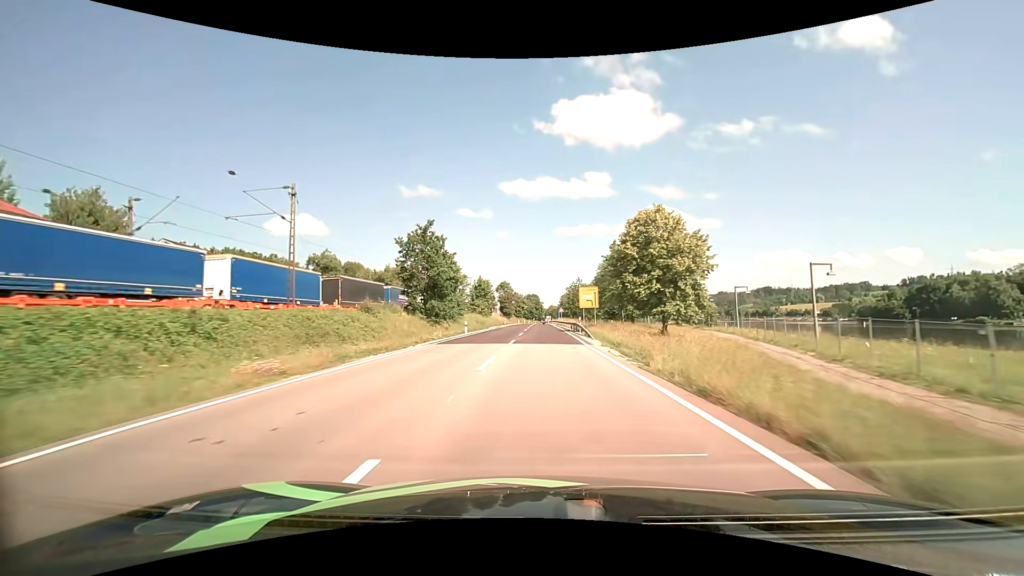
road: primary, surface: asphalt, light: Day
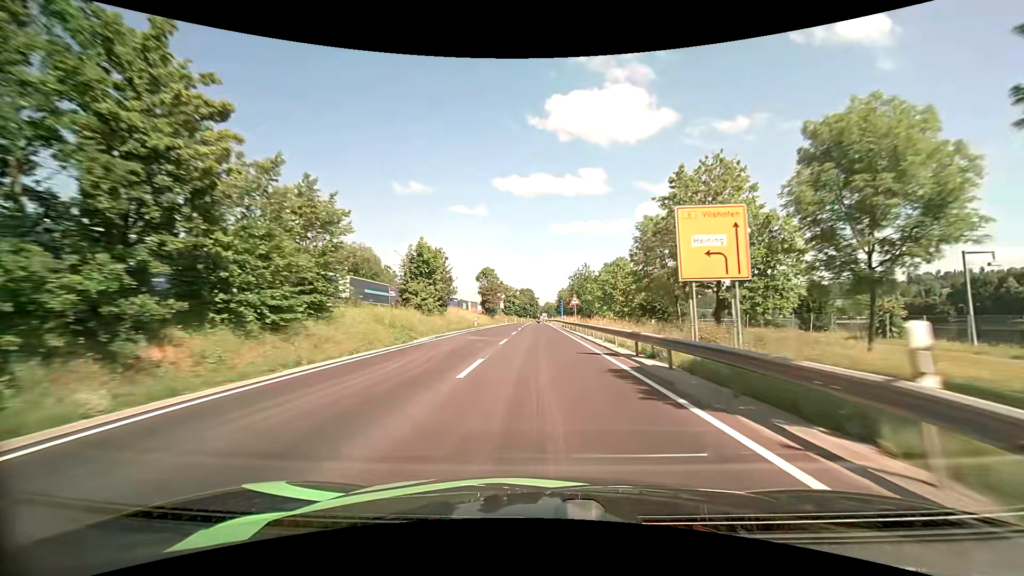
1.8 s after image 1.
(+0.3, +38.3) m; +1°
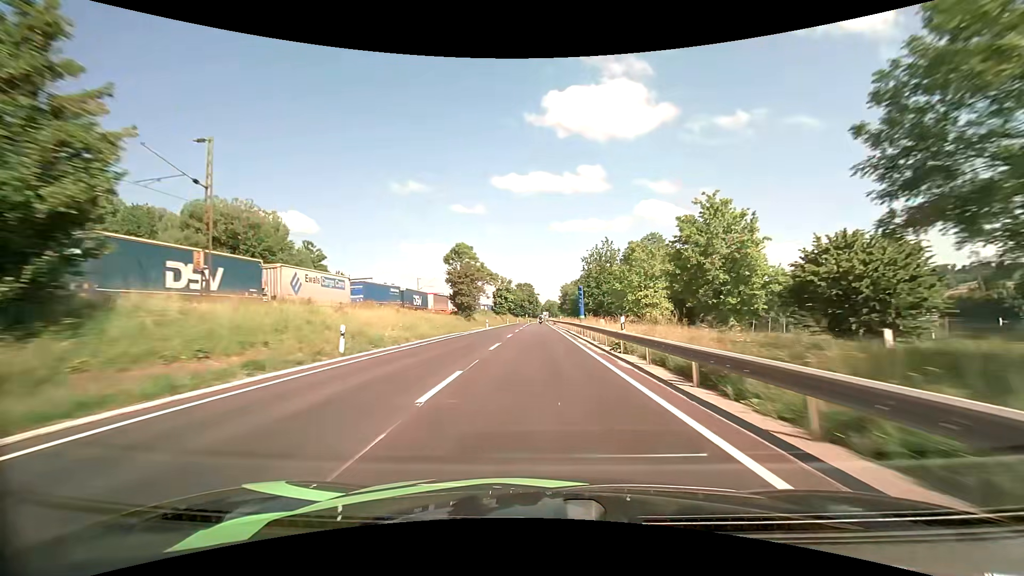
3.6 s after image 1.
(+0.1, +38.9) m; 0°
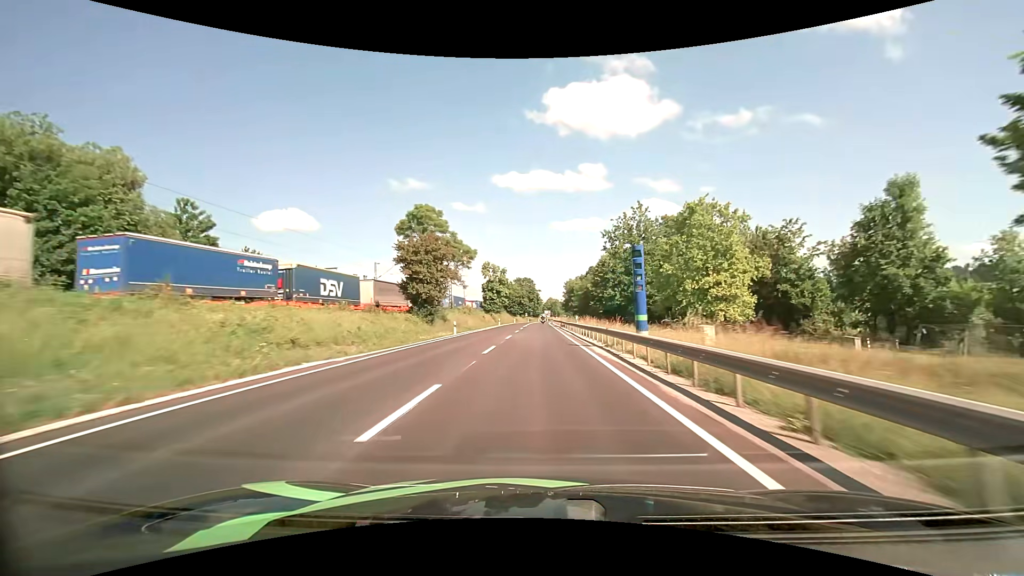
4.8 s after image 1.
(-0.1, +26.3) m; 0°
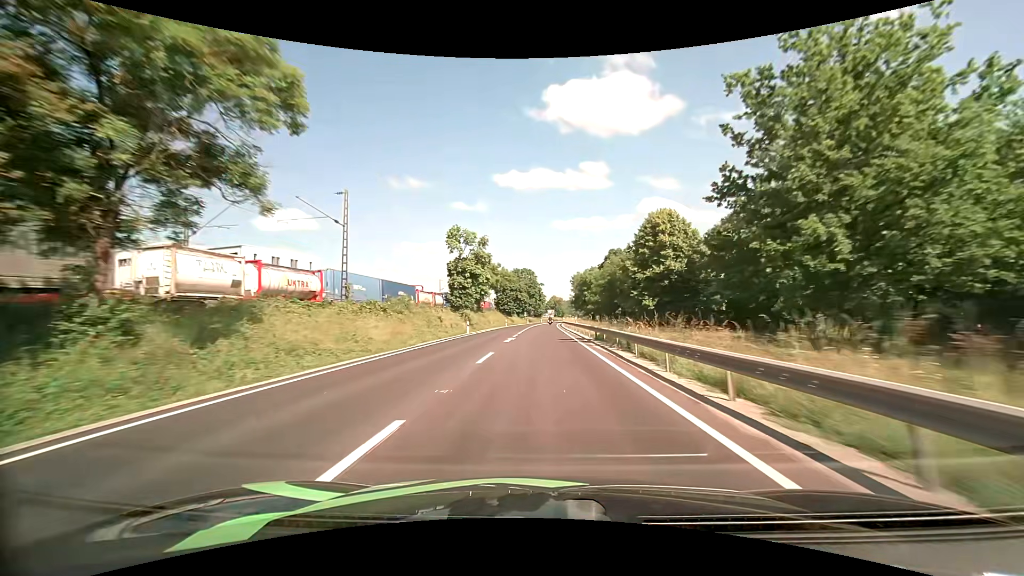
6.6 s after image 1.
(-0.1, +39.5) m; 0°
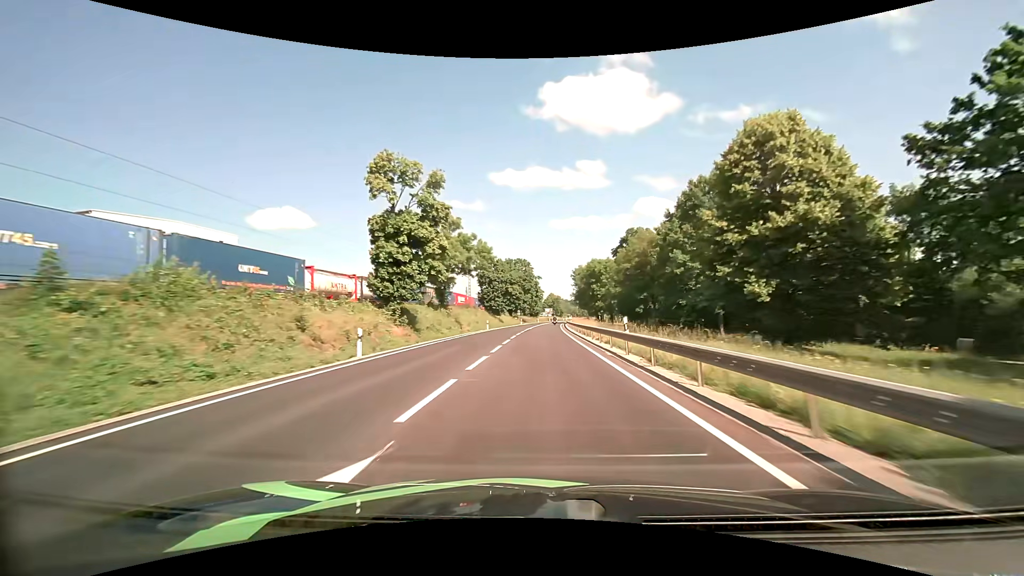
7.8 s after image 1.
(+0.1, +26.6) m; 0°
